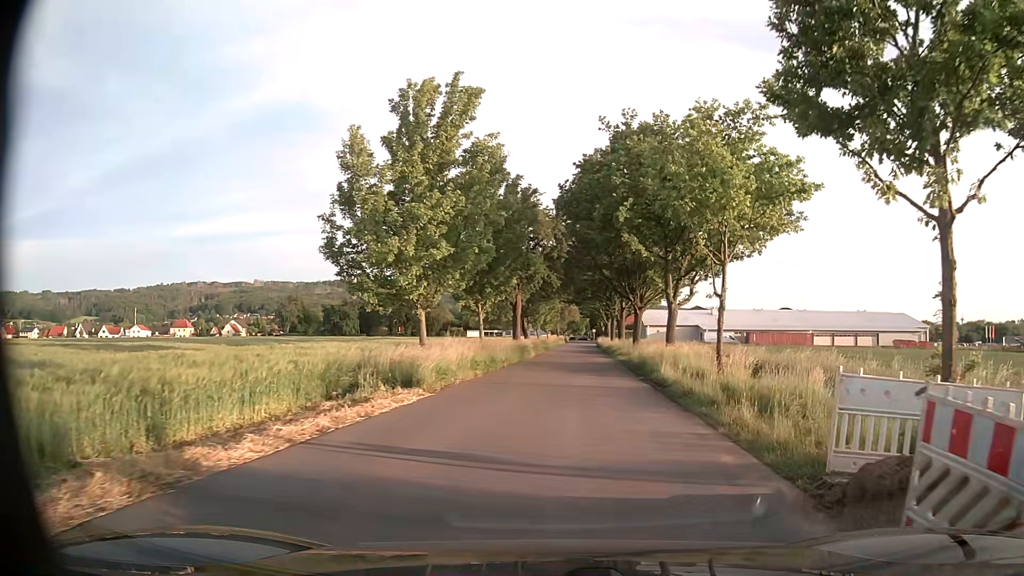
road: unclassified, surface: asphalt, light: Day
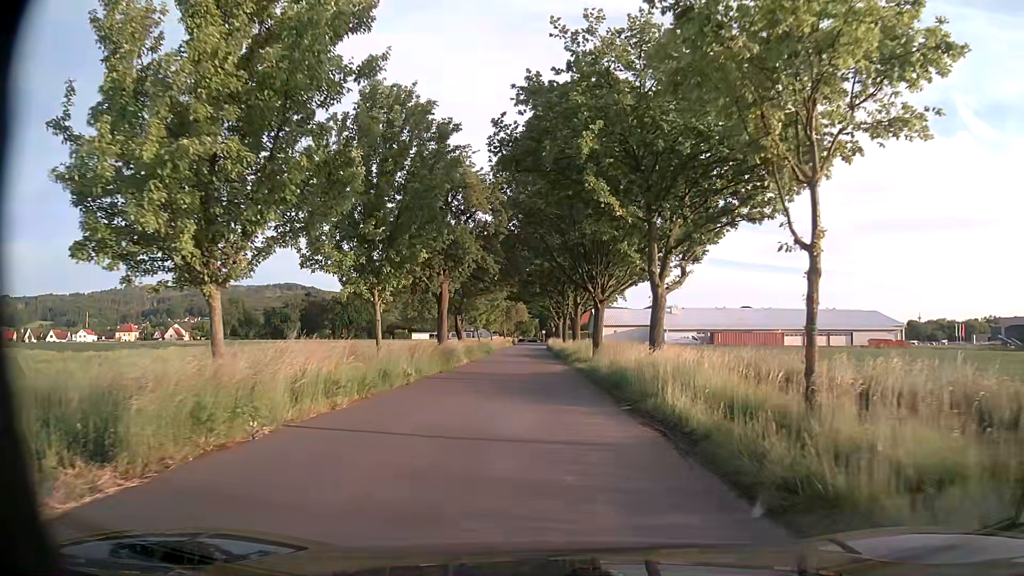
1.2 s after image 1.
(+0.6, +10.2) m; +5°
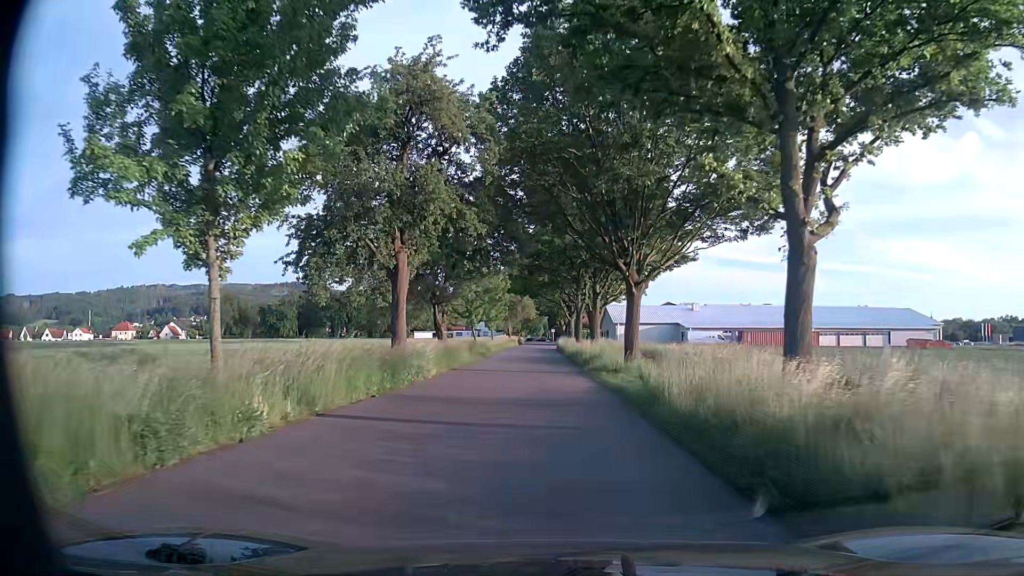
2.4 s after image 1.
(-0.1, +11.7) m; 0°
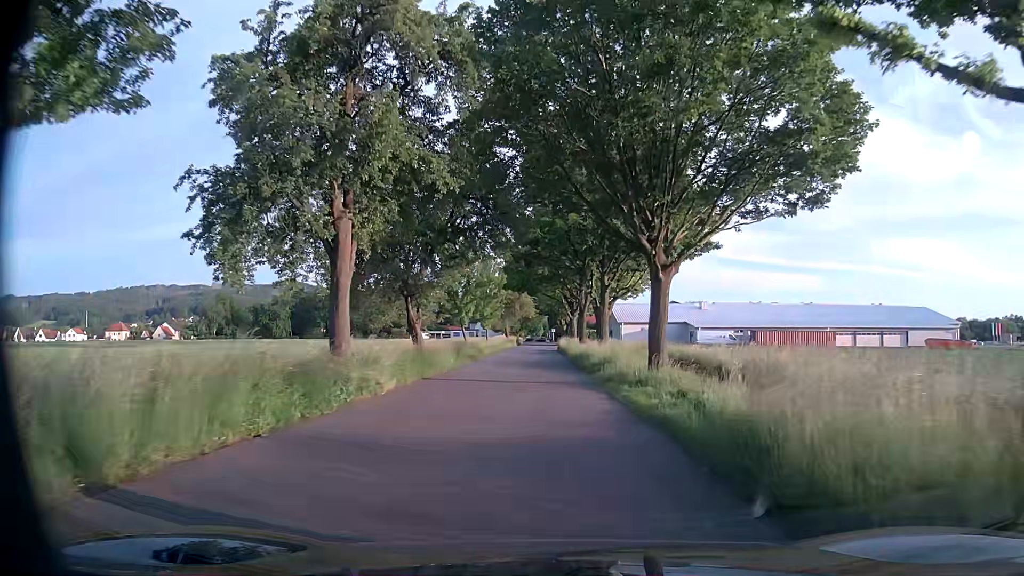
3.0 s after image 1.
(0.0, +6.3) m; -1°
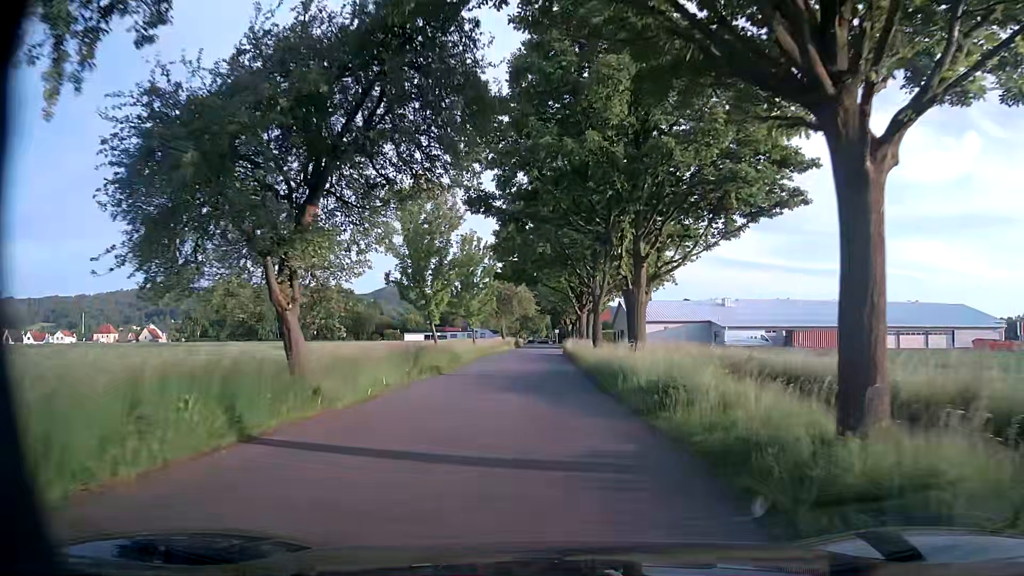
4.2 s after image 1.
(+0.2, +13.4) m; 0°
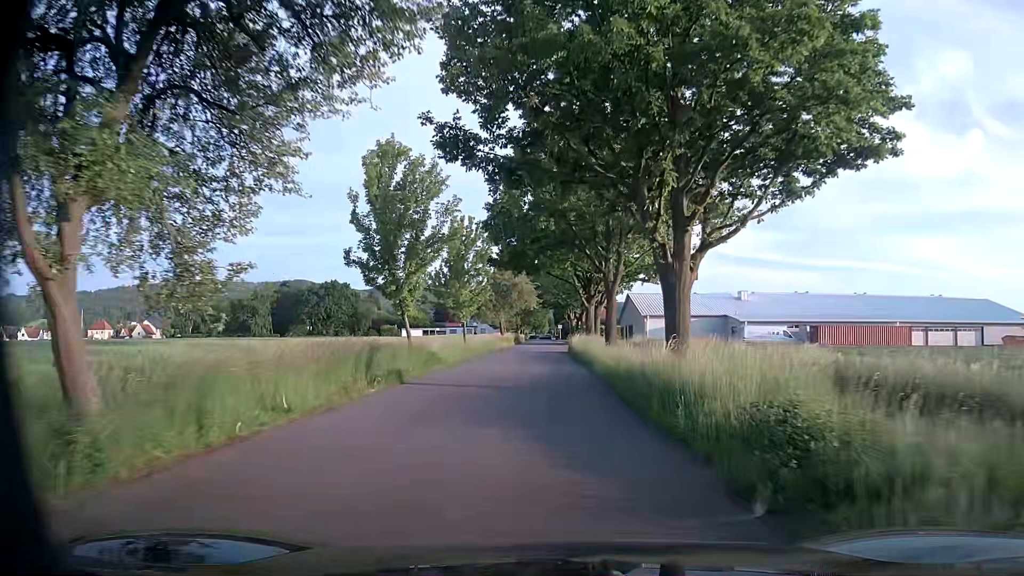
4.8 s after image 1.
(0.0, +7.1) m; +1°
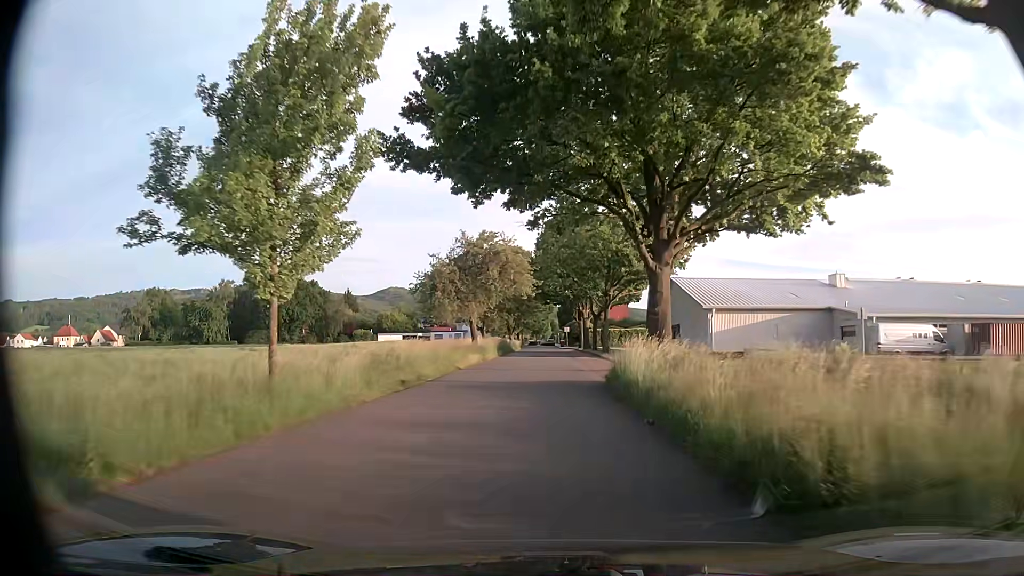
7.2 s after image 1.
(-0.6, +30.8) m; -1°
